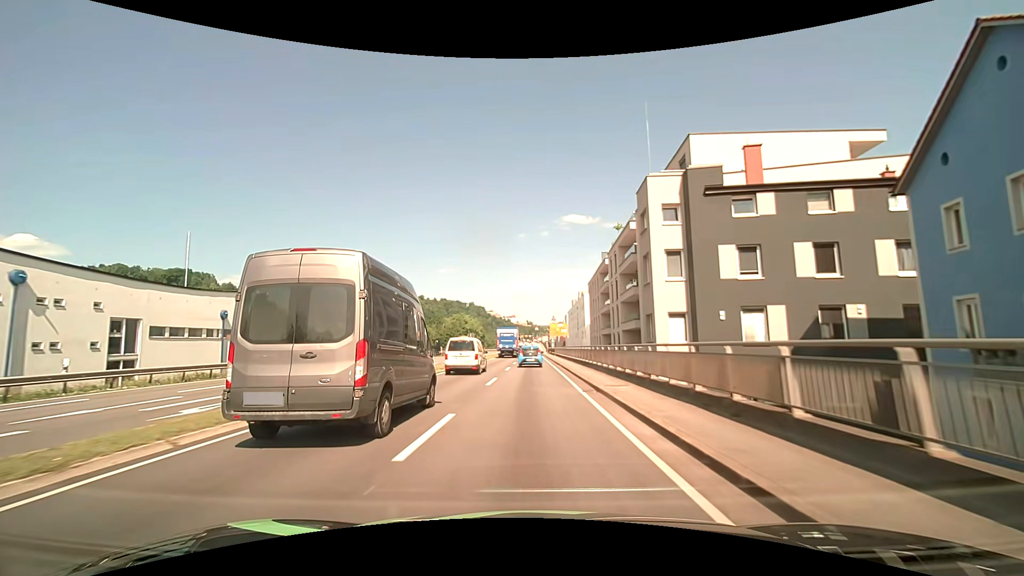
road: primary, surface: asphalt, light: Day
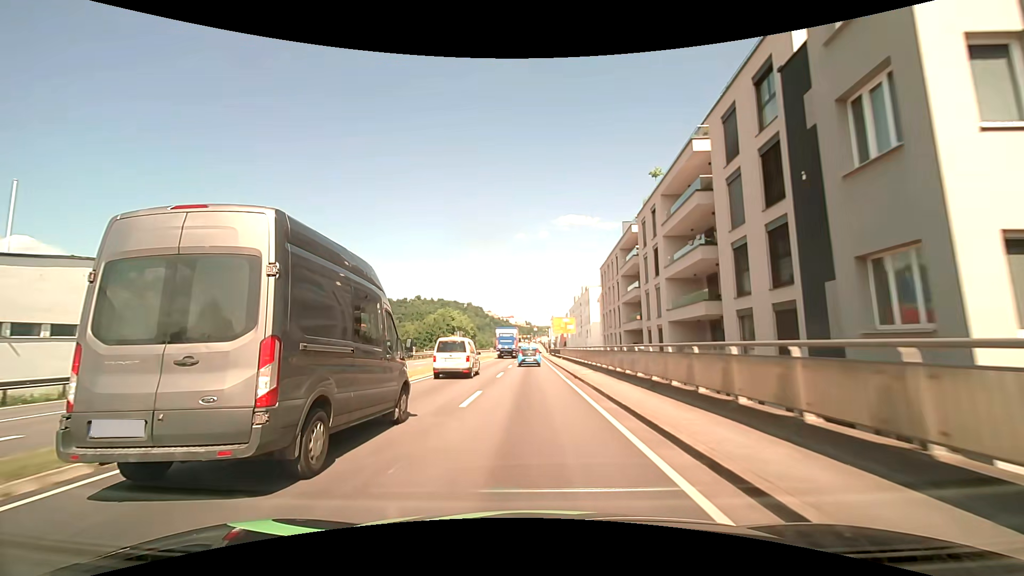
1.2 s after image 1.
(+0.1, +18.6) m; 0°
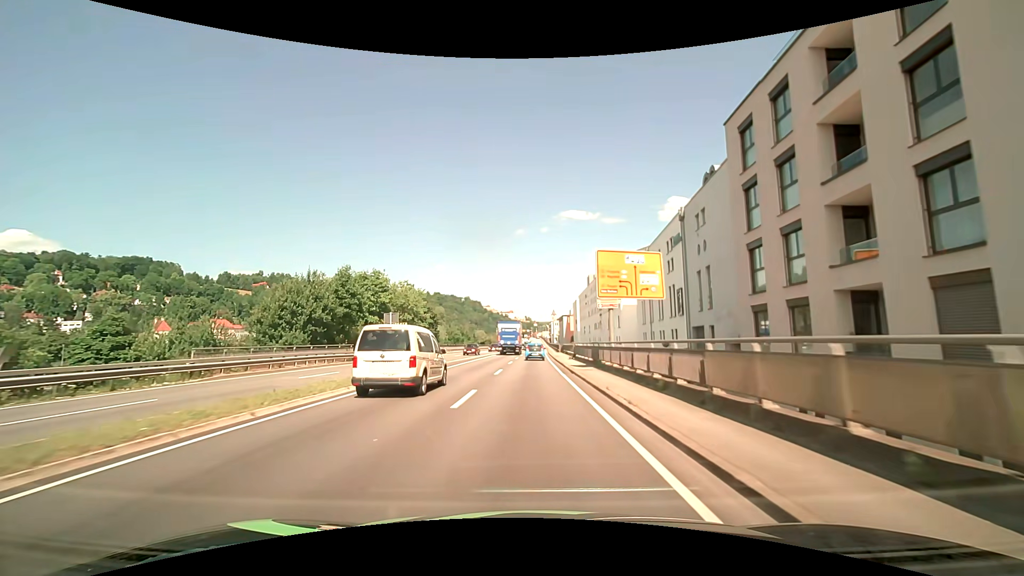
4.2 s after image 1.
(+0.1, +49.3) m; 0°
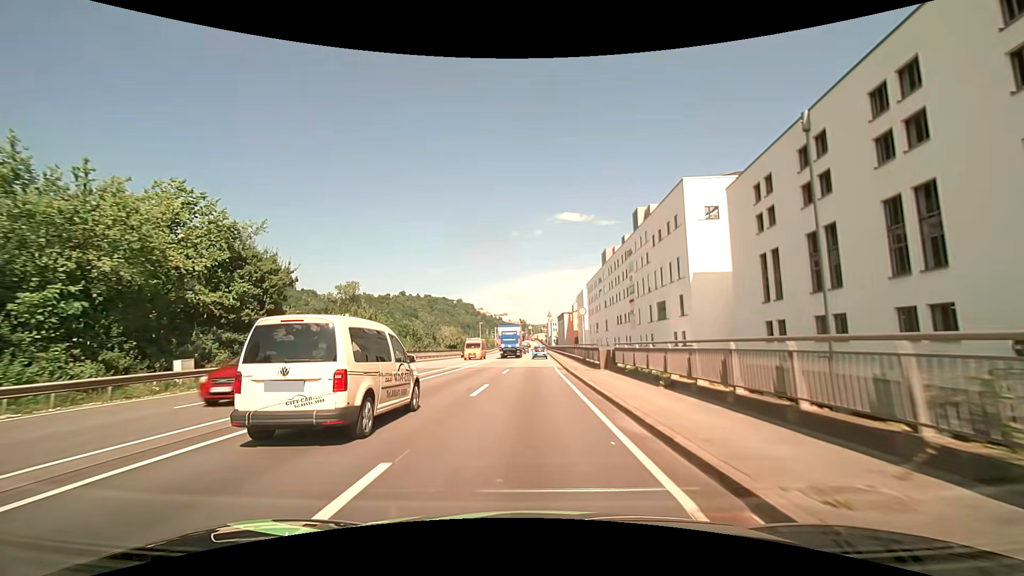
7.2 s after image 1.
(-0.1, +44.4) m; 0°
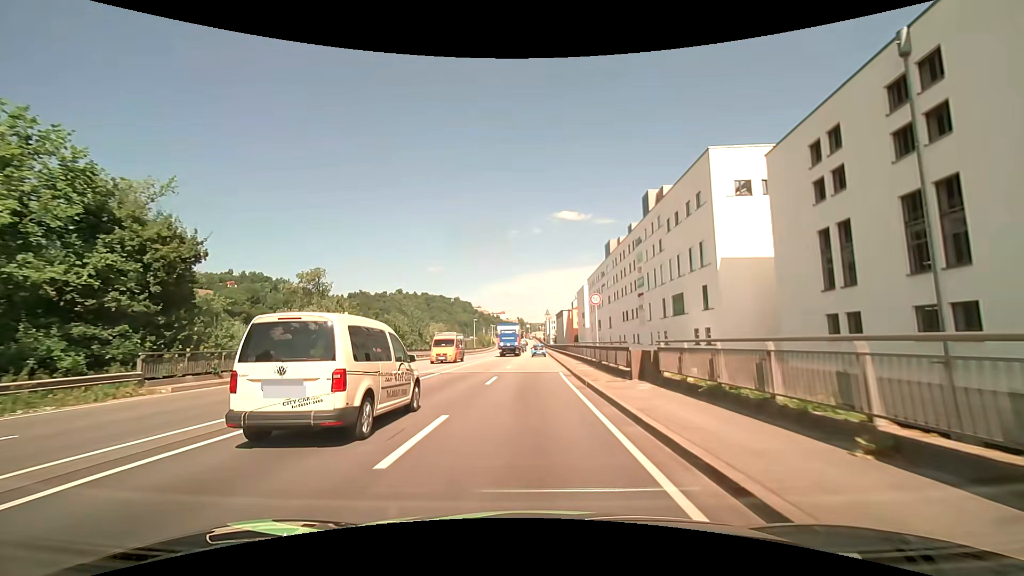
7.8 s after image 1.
(0.0, +8.2) m; 0°
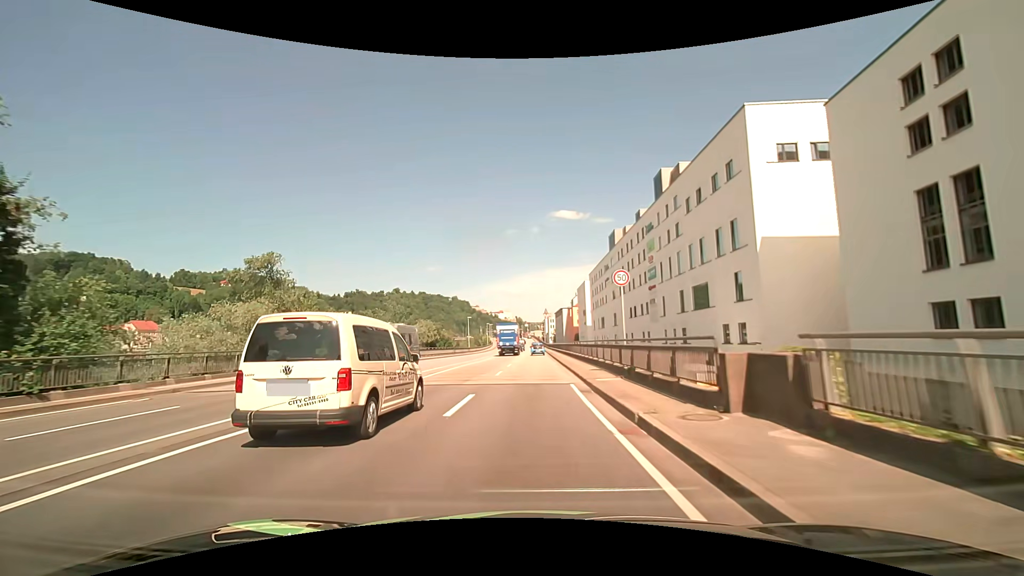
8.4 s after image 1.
(0.0, +8.0) m; 0°
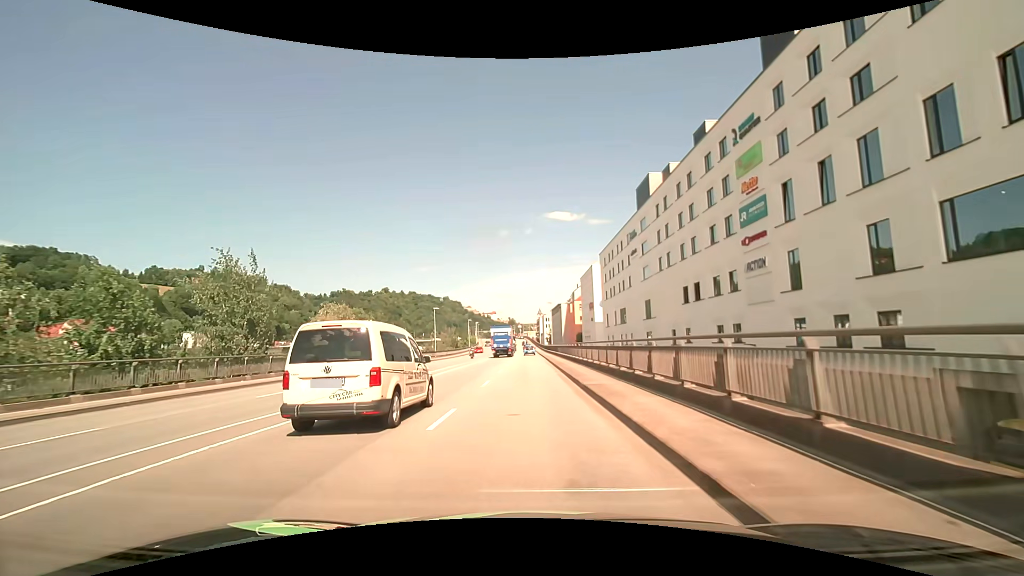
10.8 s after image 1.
(+0.3, +31.4) m; +1°
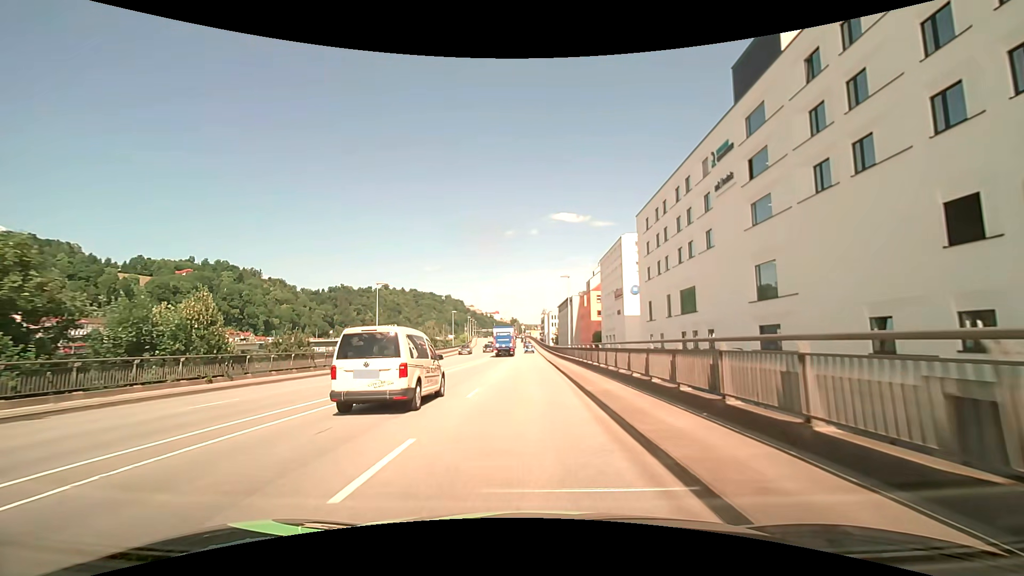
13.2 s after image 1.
(+0.1, +30.7) m; 0°
(0, +10) (0, +20) (0, +30) (0, +40) (0, +50) (0, +60) (0, +70) (0, +80) (-1, +90) (-1, +100) m
